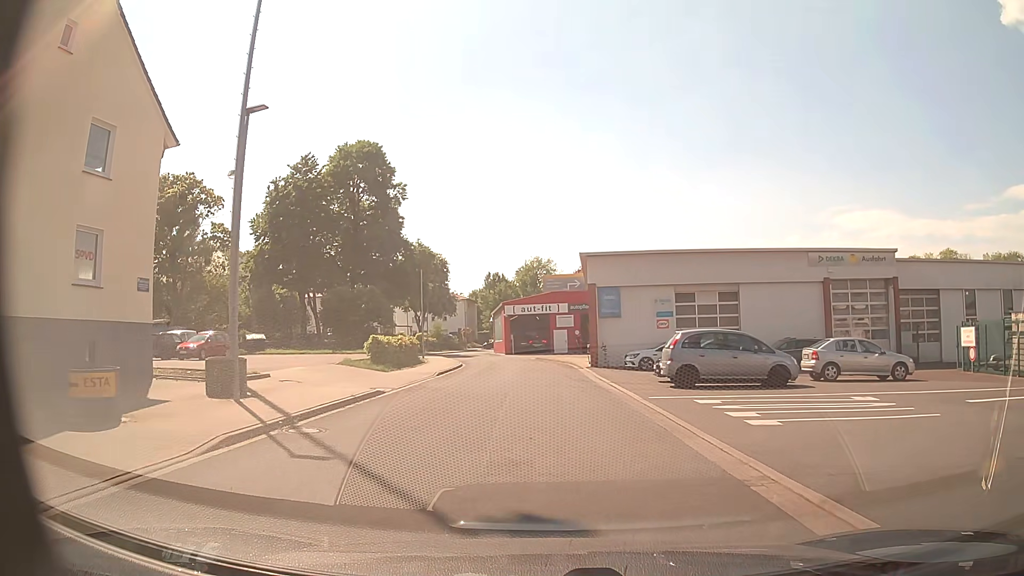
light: Day
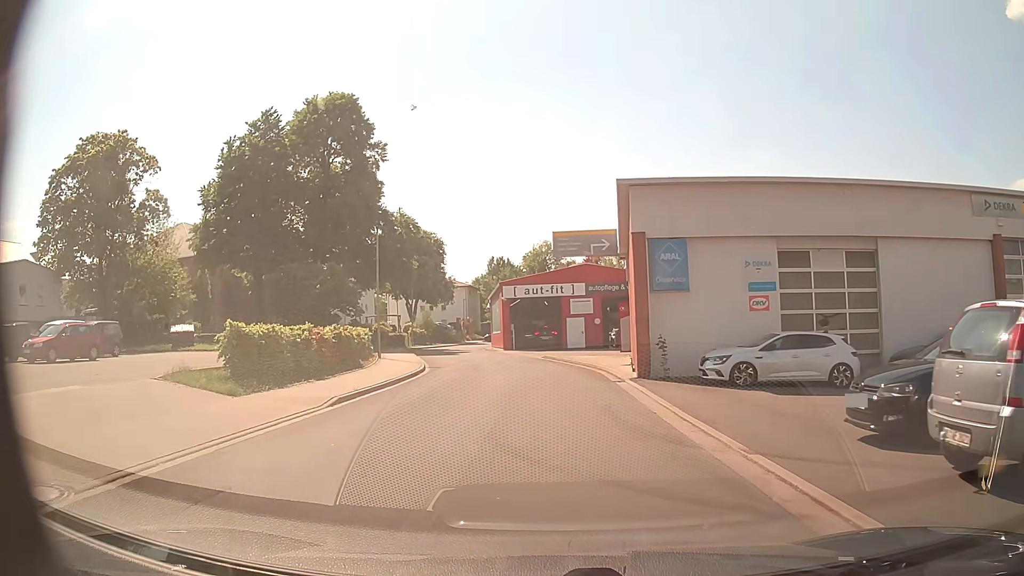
(0.0, +14.1) m; 0°
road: residential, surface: asphalt
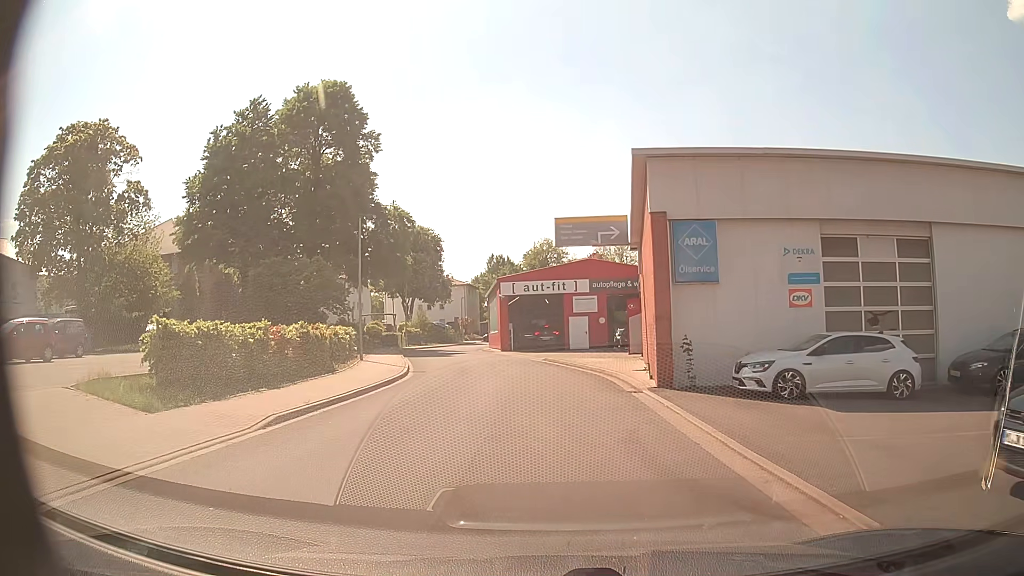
(0.0, +3.2) m; 0°
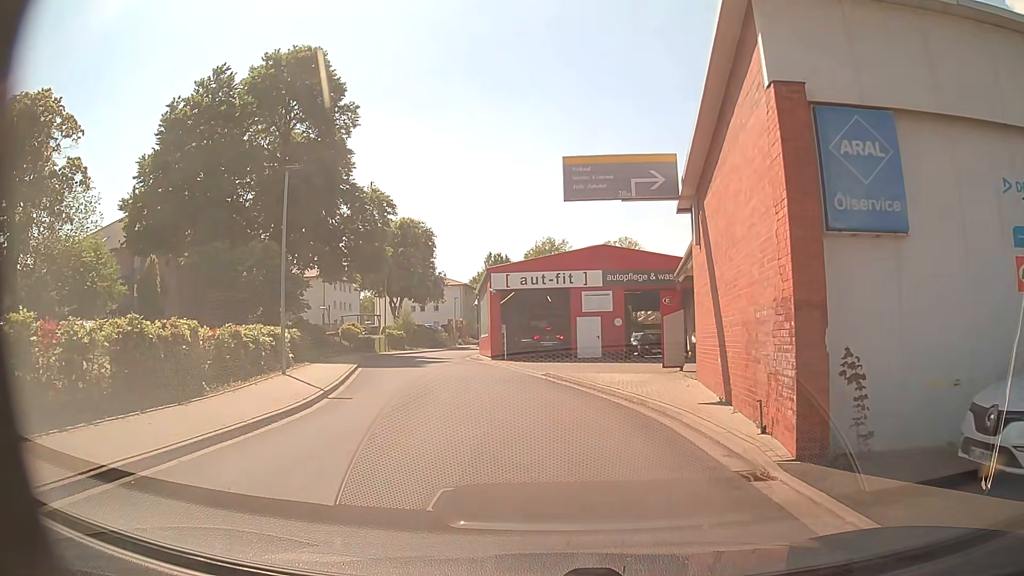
(-0.1, +8.7) m; -1°
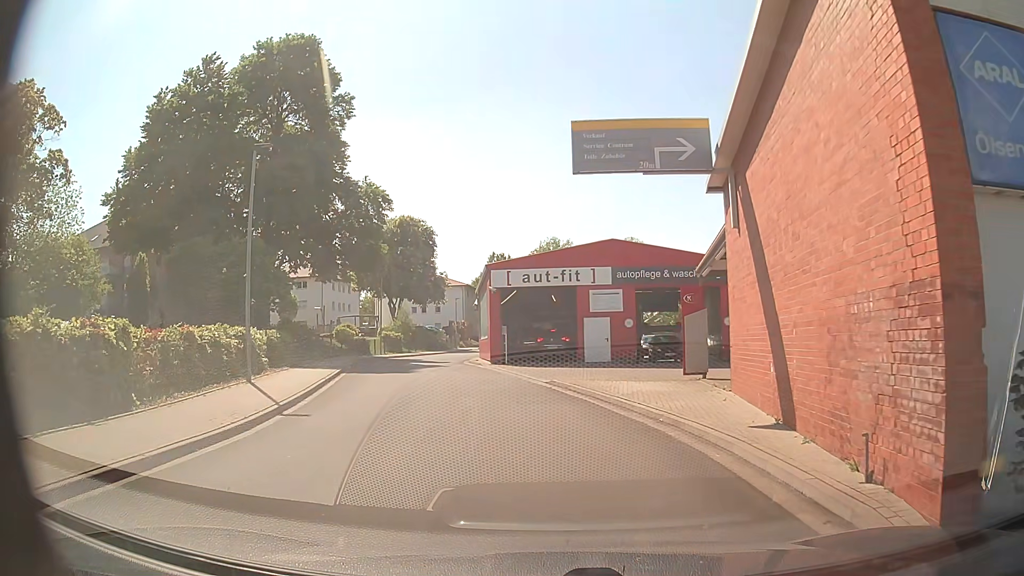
(0.0, +2.7) m; 0°
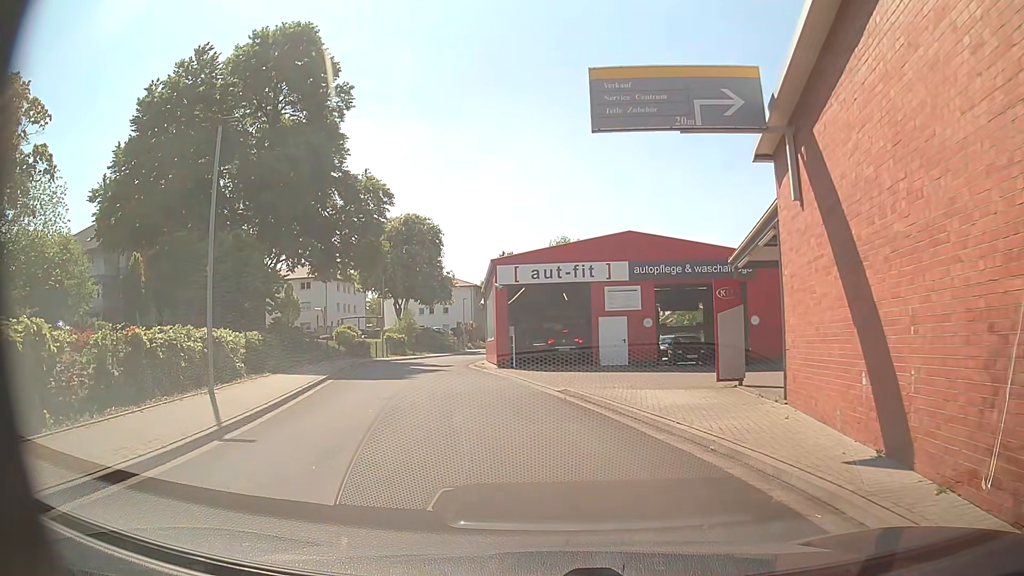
(0.0, +2.6) m; -1°
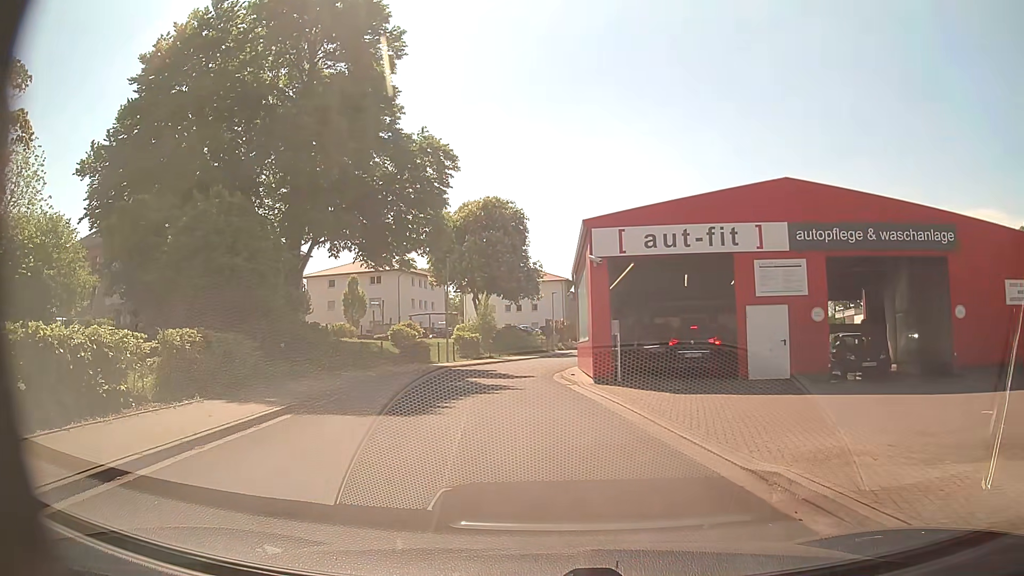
(-0.5, +9.7) m; -8°
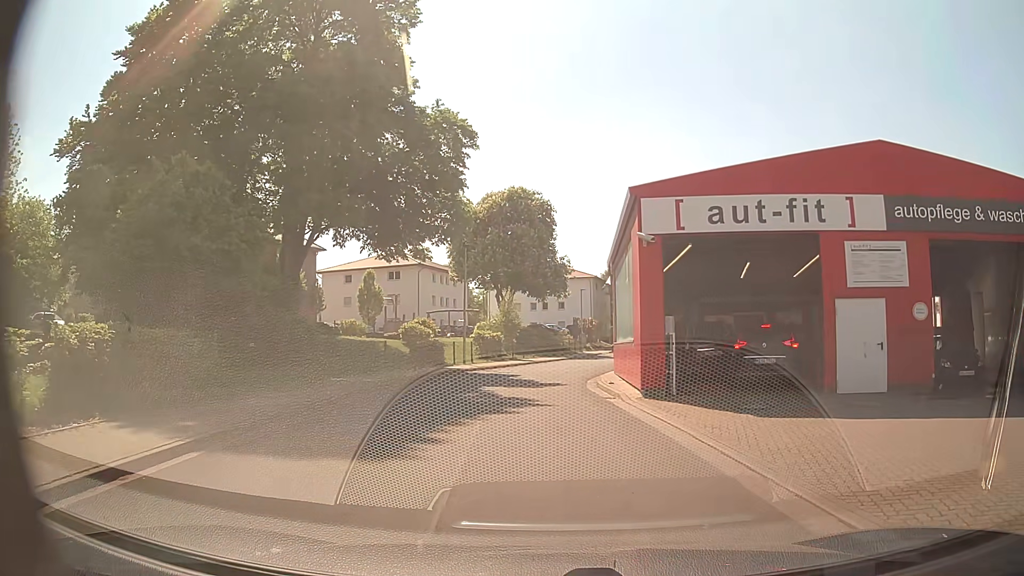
(-0.2, +4.2) m; -2°
